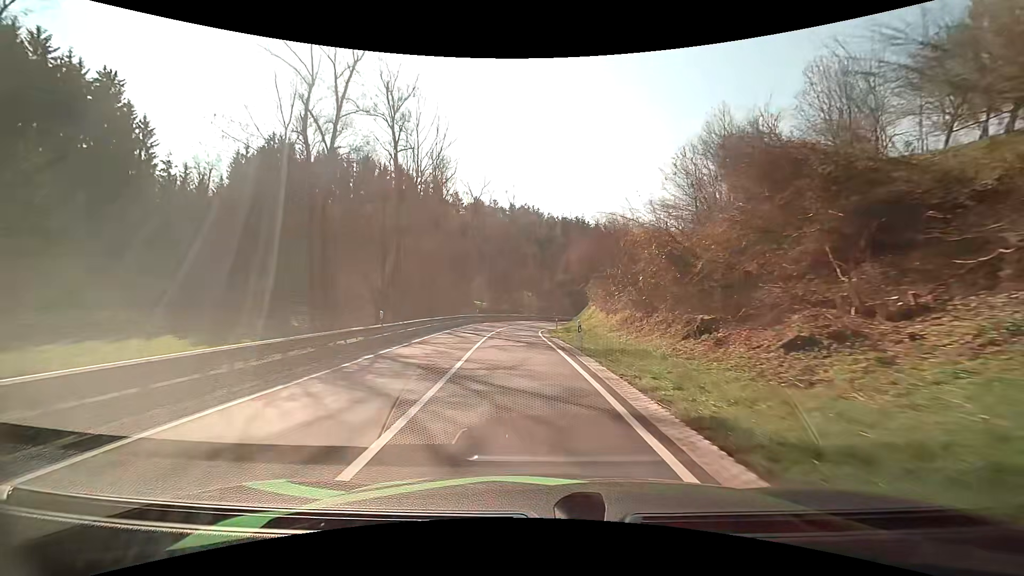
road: secondary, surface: asphalt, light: Day
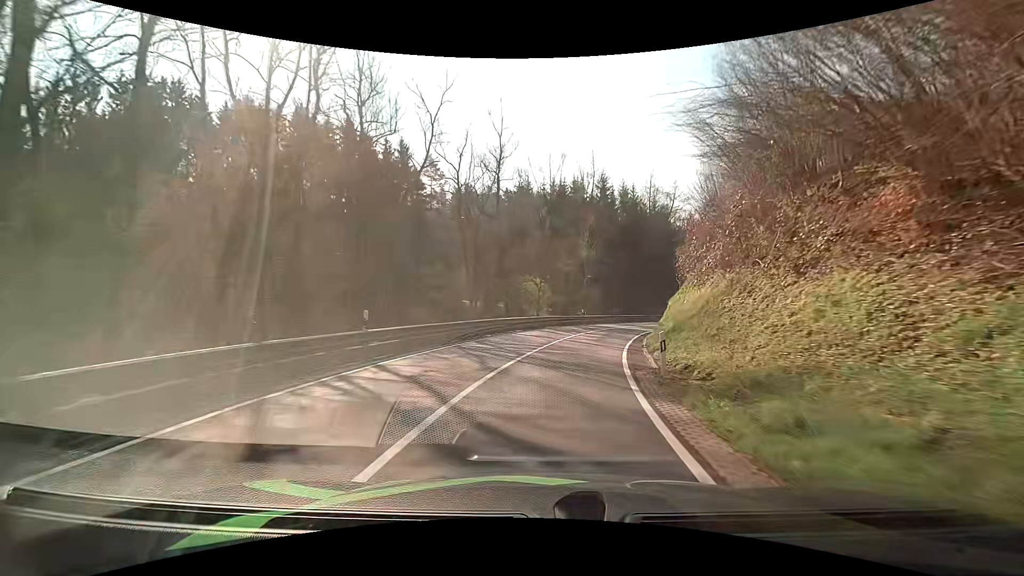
(-1.5, +33.8) m; -1°
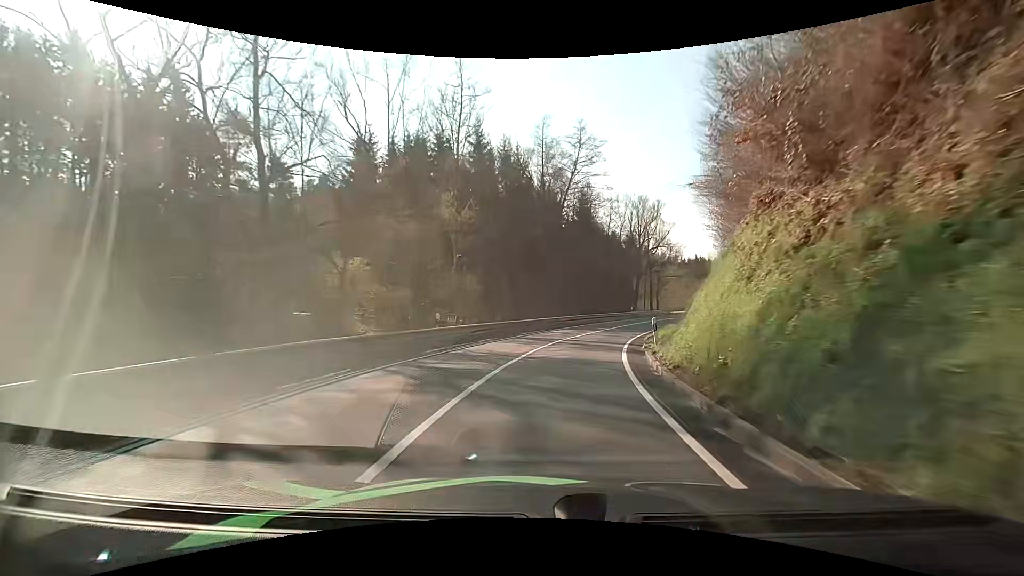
(+2.6, +25.6) m; +13°
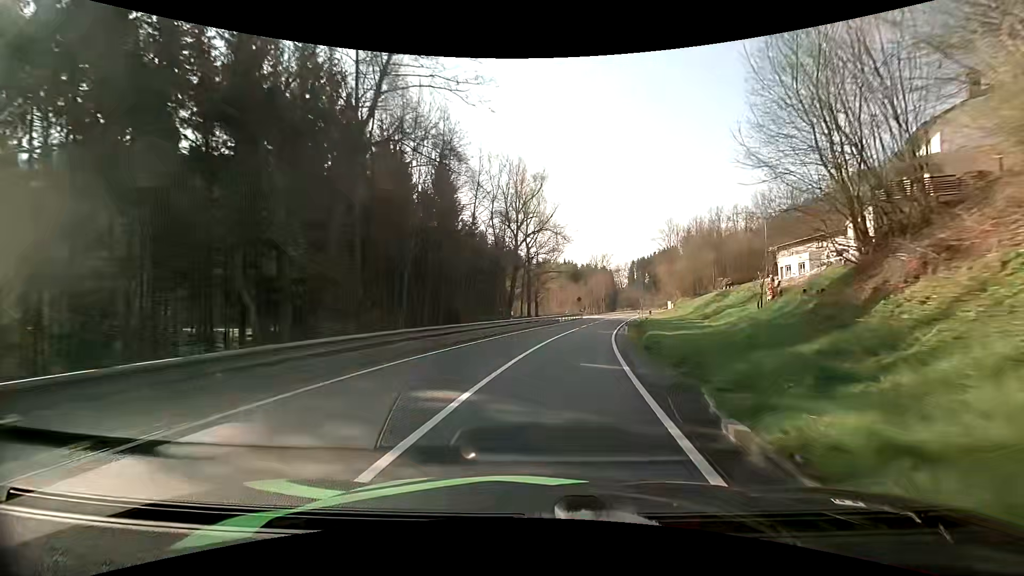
(+3.3, +26.0) m; +15°
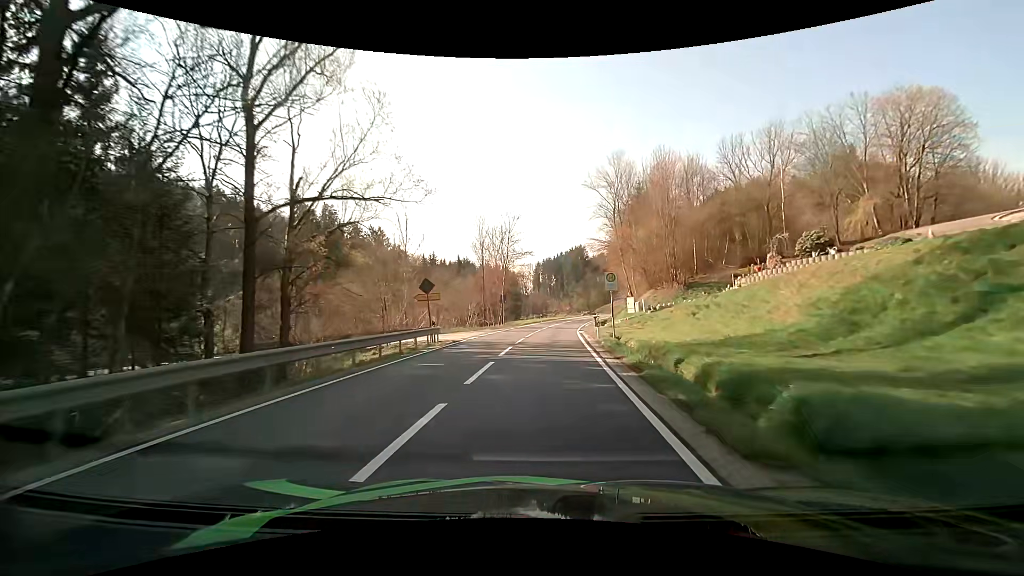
(+6.9, +48.7) m; +11°
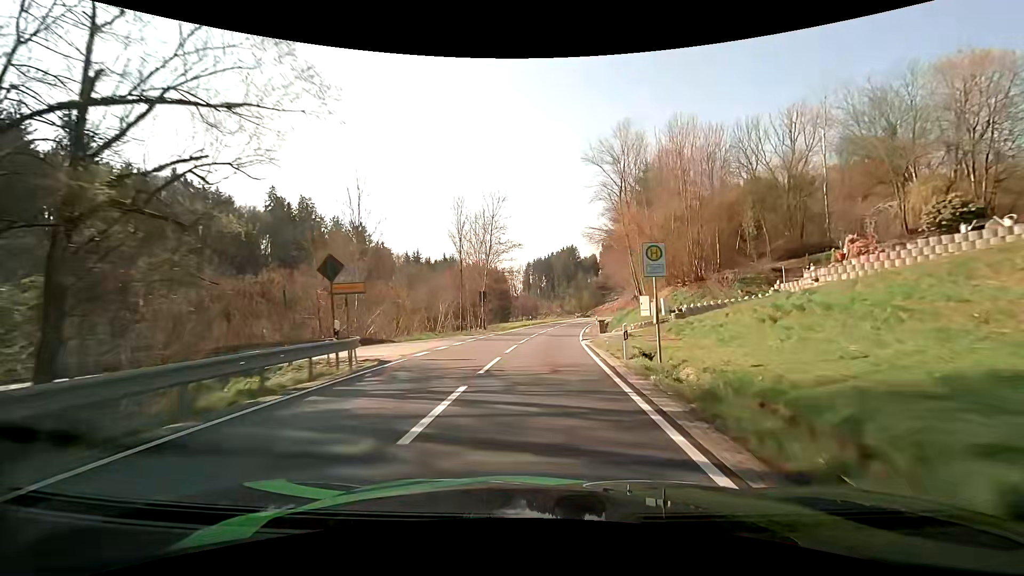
(+0.1, +10.2) m; +1°
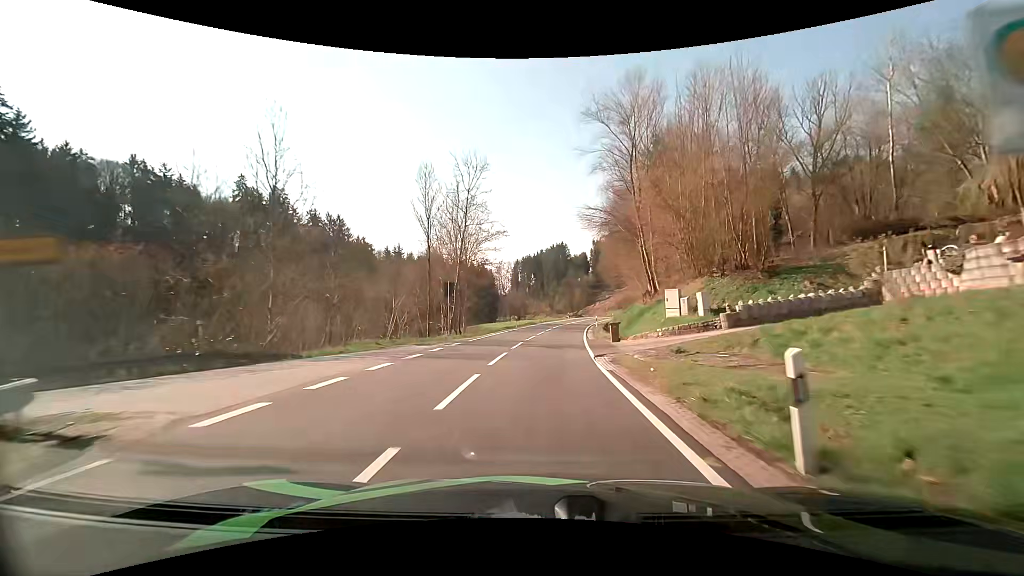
(+0.1, +10.2) m; +1°
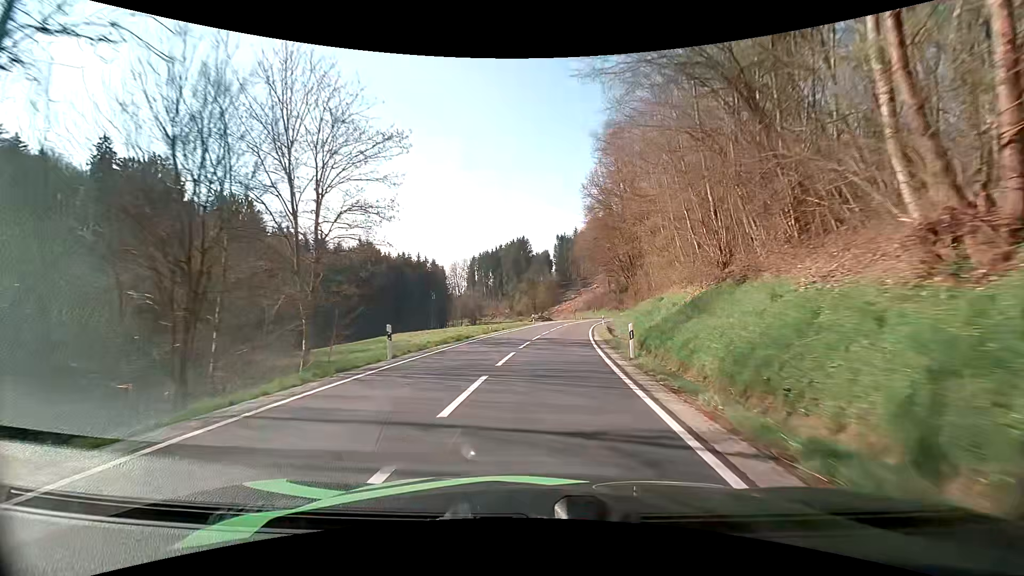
(+1.3, +30.7) m; +5°
(0, +10) (+1, +20) (+1, +30) (+2, +40) (+4, +50) (+5, +60) (+7, +70) (+9, +79) (+11, +89) (+14, +99) m
